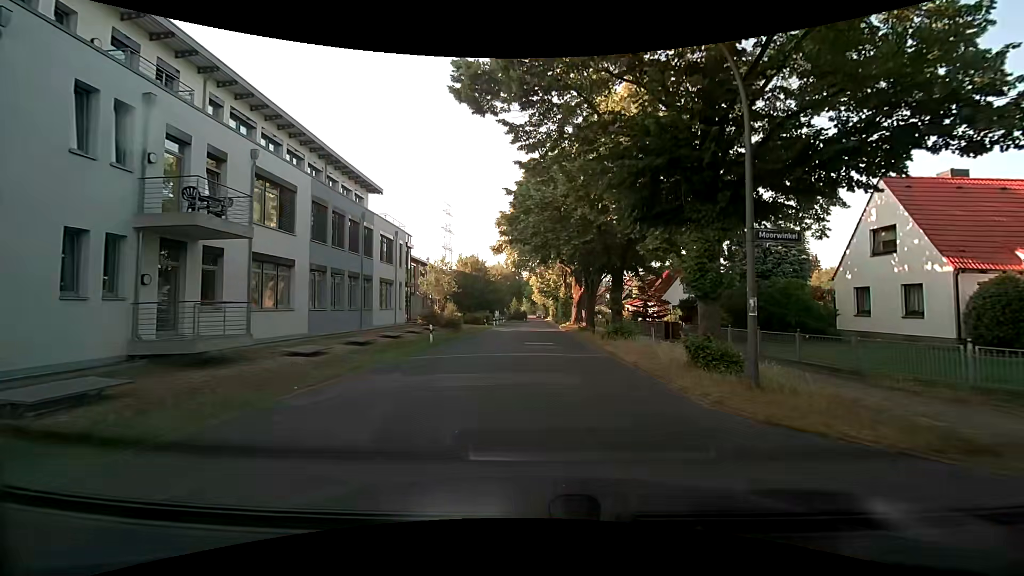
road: residential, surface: asphalt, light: Day
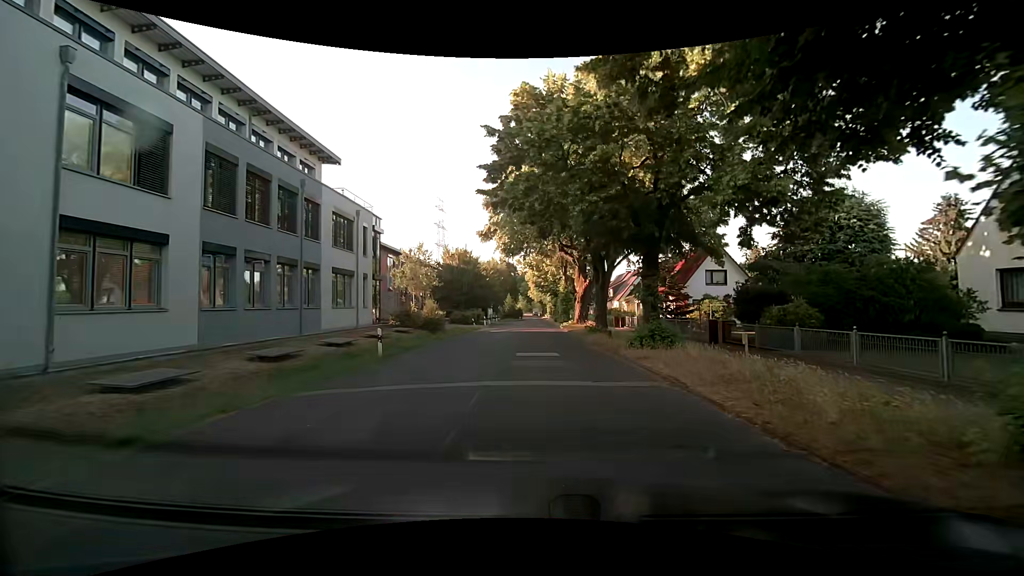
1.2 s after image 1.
(0.0, +7.7) m; 0°
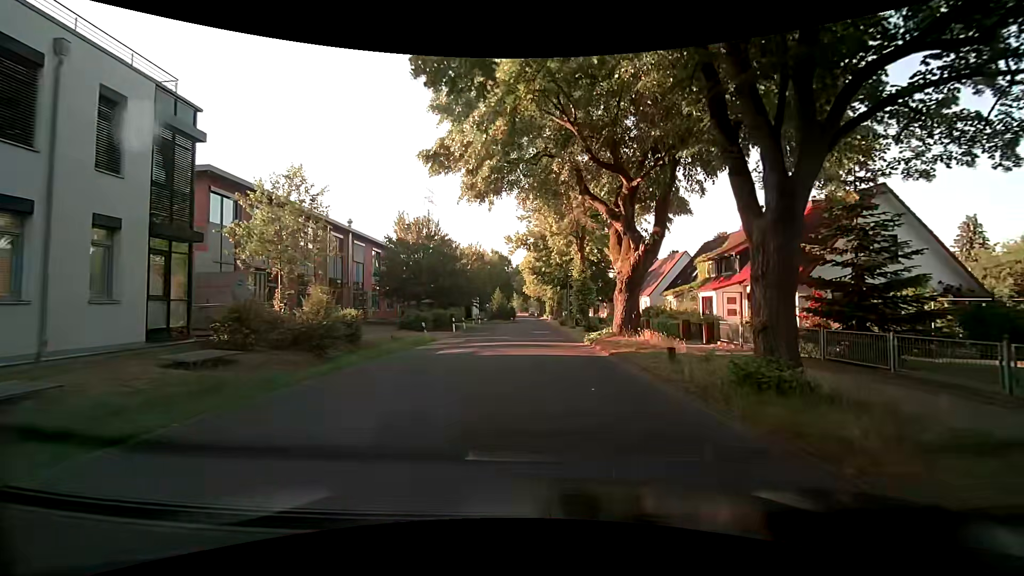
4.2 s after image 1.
(0.0, +20.3) m; +1°
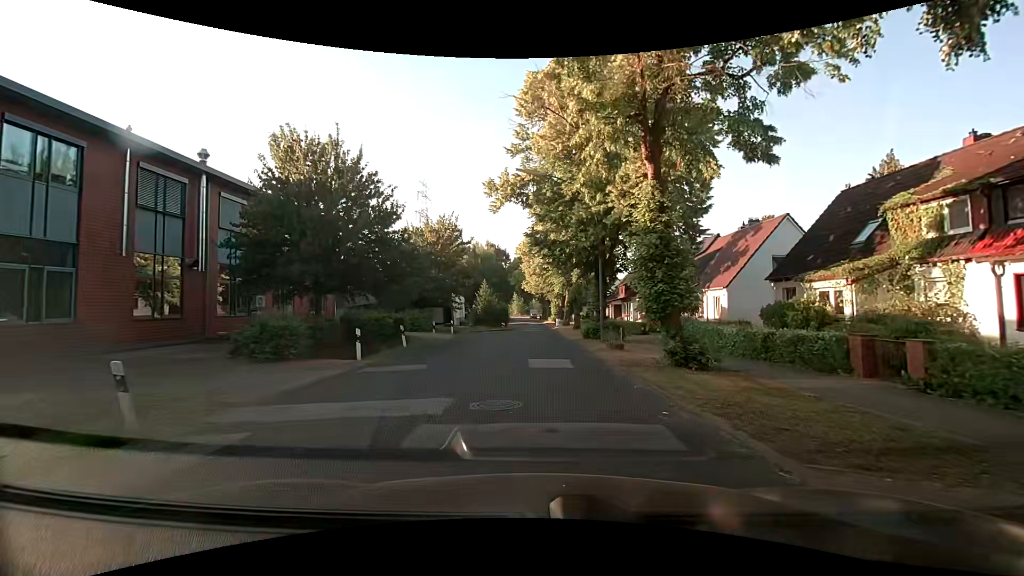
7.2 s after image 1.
(-0.1, +19.6) m; 0°
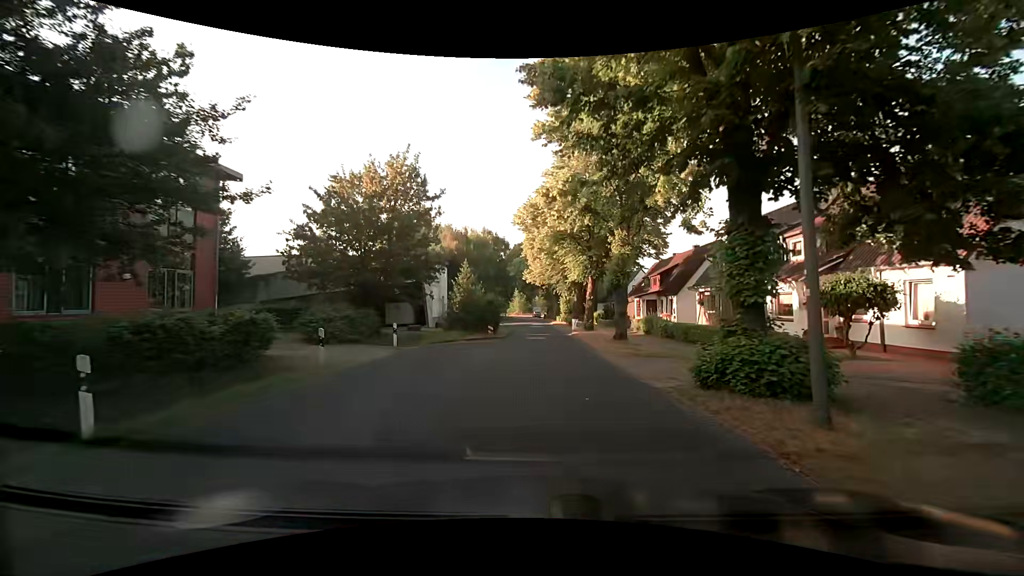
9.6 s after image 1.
(-0.3, +16.1) m; 0°
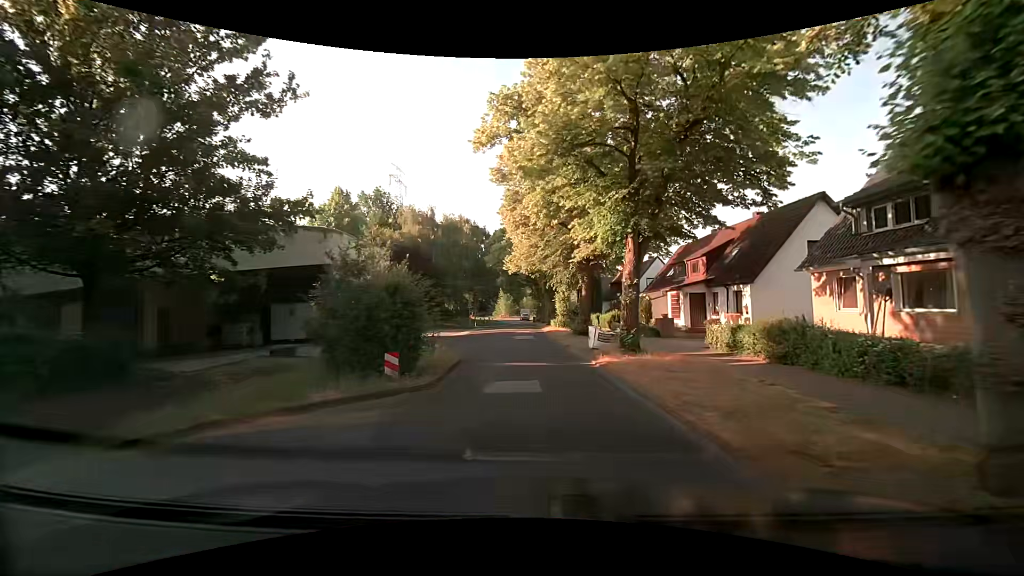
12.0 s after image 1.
(+0.2, +16.3) m; +1°
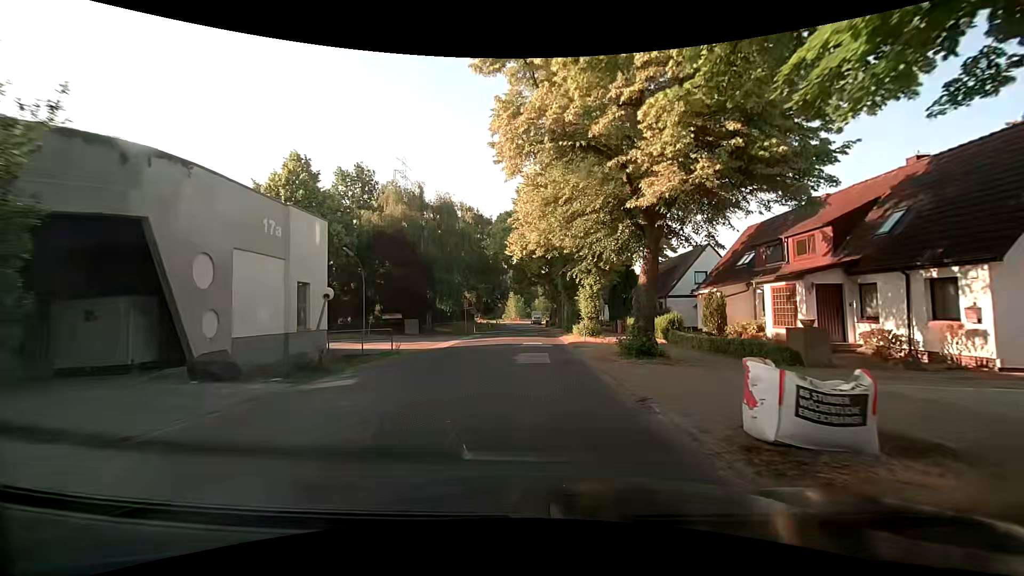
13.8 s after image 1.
(-0.1, +12.3) m; -3°
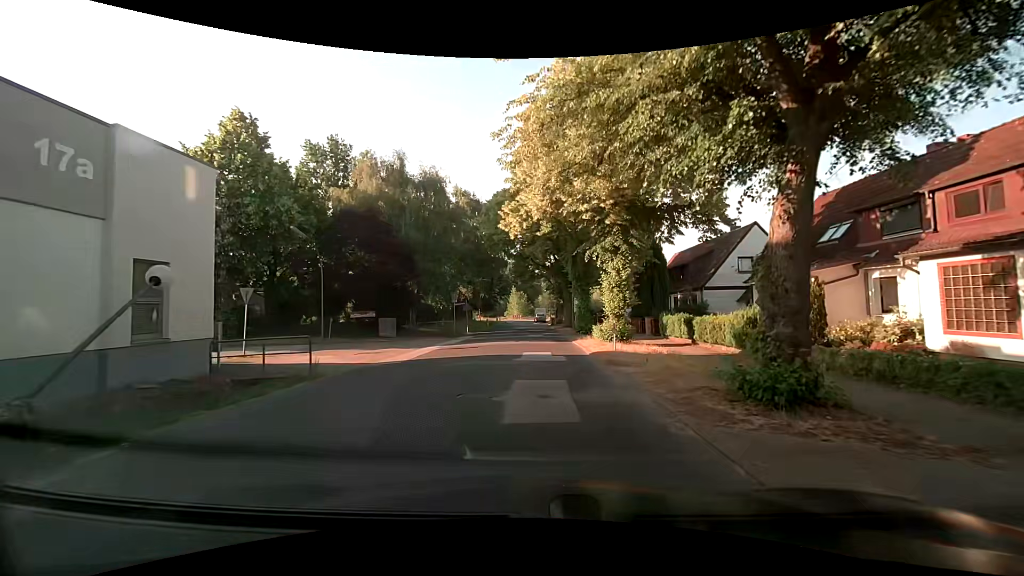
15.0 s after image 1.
(+0.2, +8.2) m; 0°
